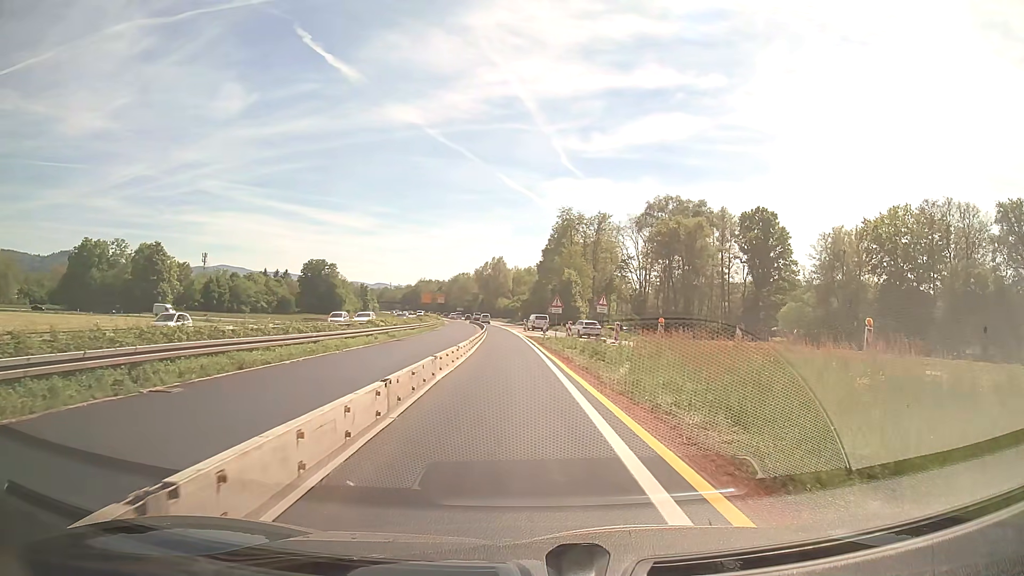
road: trunk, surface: asphalt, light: Day
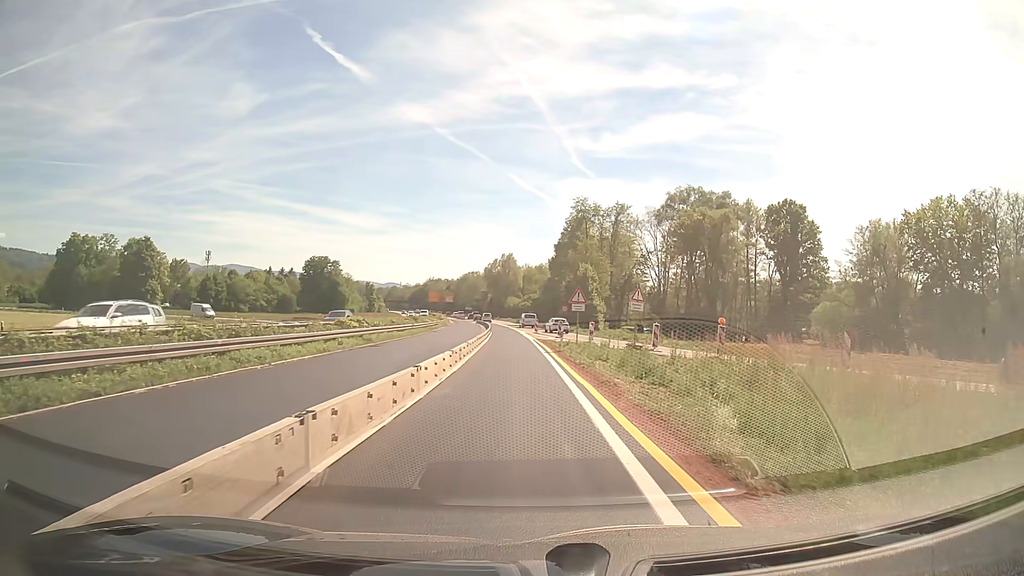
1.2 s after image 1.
(-0.1, +9.3) m; -1°
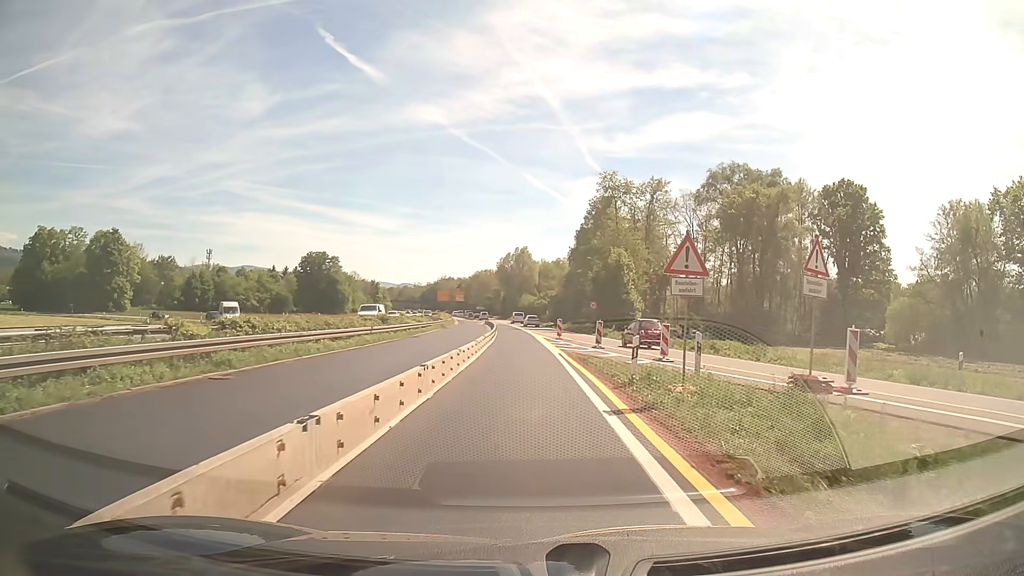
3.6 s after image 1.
(-0.2, +18.5) m; -1°
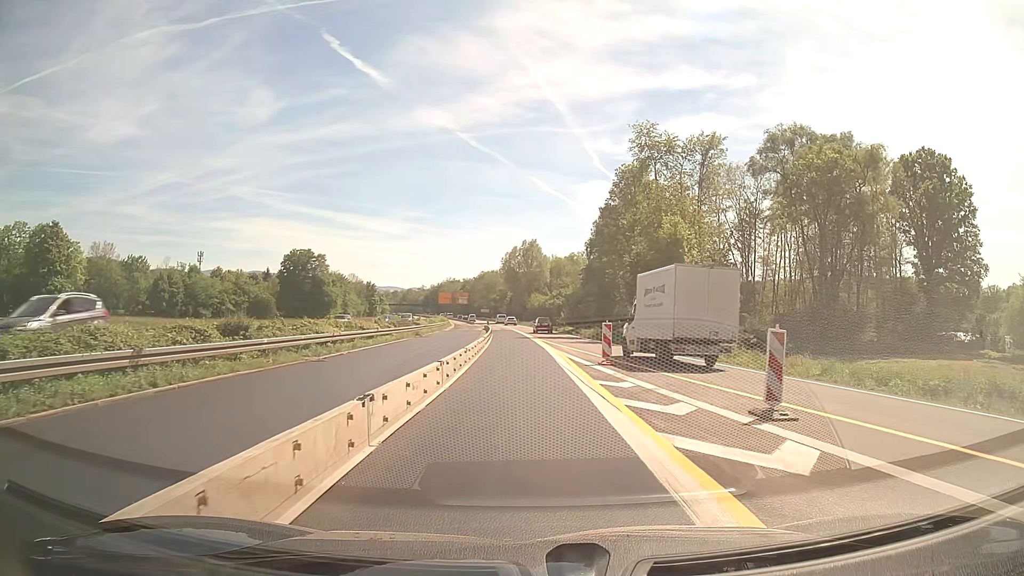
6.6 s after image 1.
(-0.2, +22.4) m; -1°
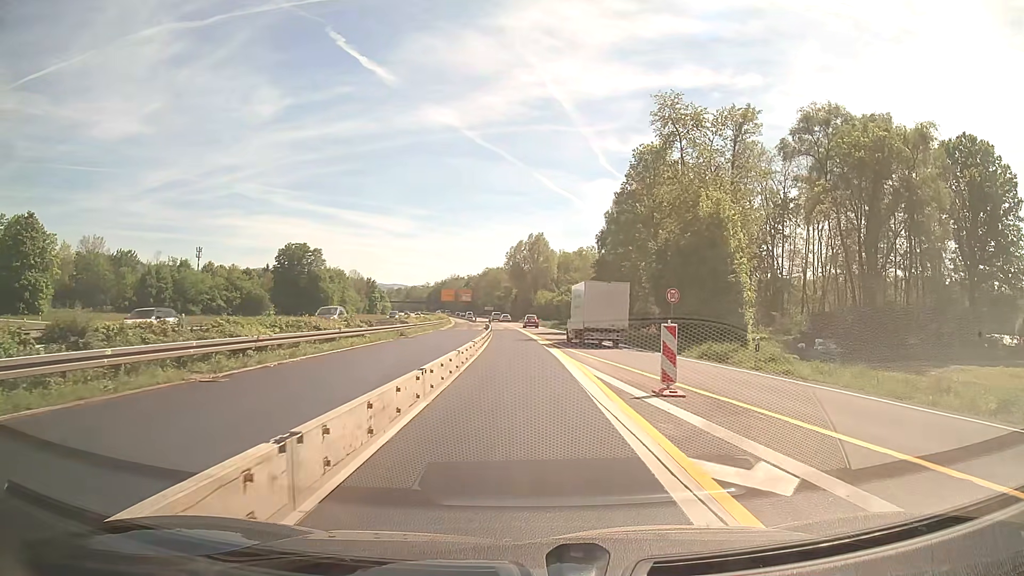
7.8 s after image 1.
(0.0, +8.6) m; -1°
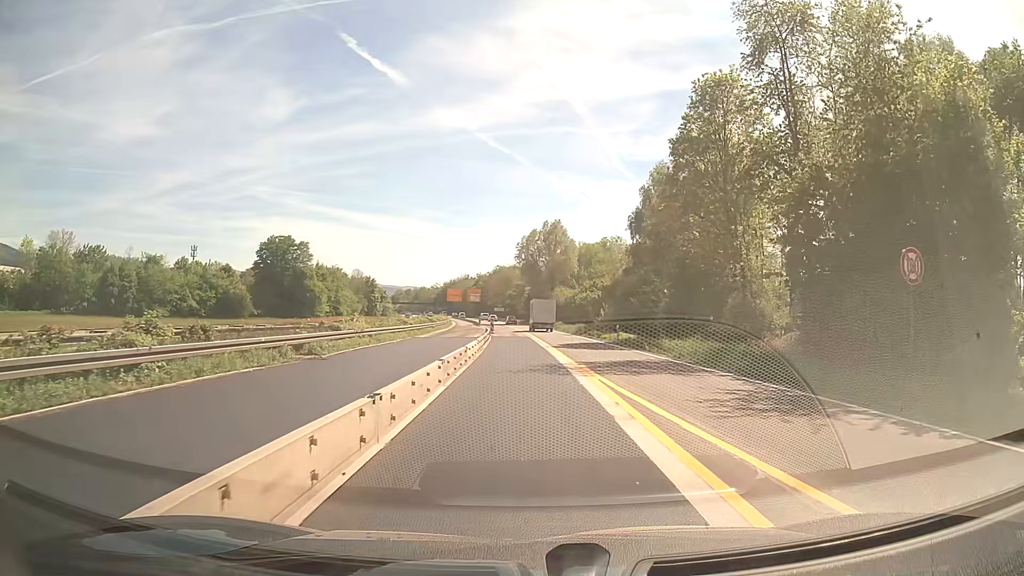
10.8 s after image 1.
(-0.2, +21.5) m; -1°
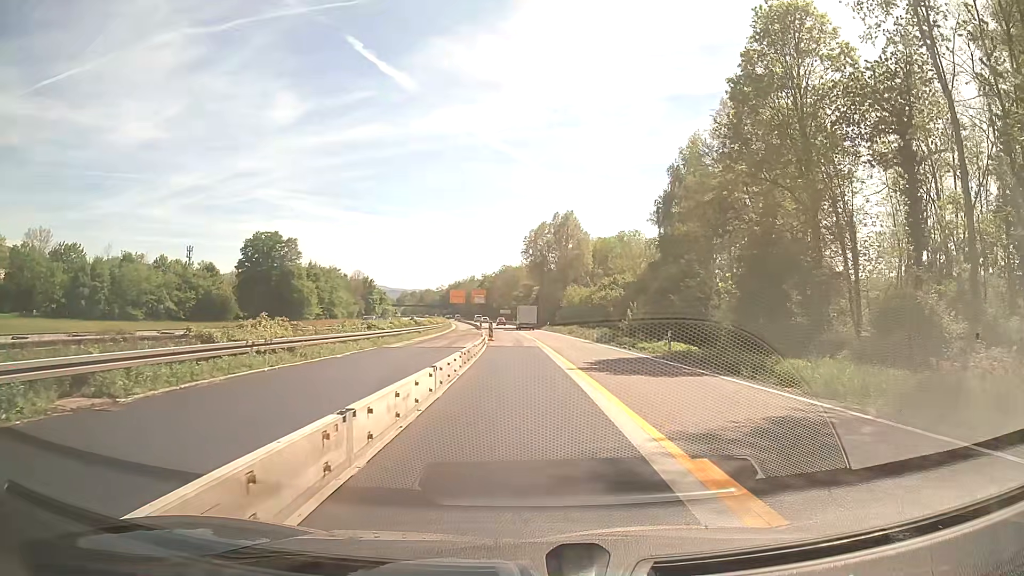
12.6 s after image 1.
(-0.1, +13.2) m; -1°
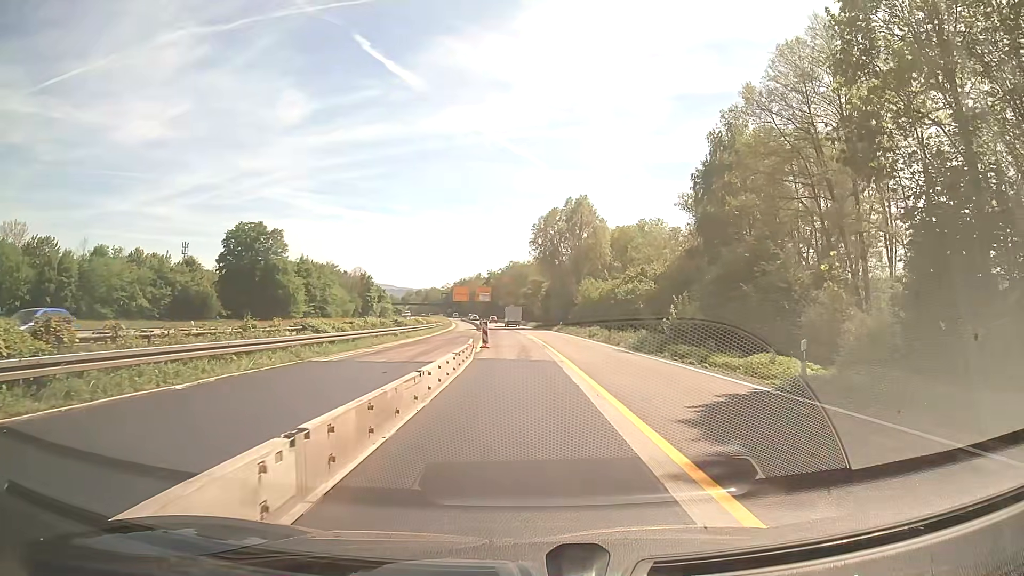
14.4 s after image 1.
(0.0, +13.3) m; 0°
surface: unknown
(0, +10) (0, +20) (0, +30) (-1, +40) (-1, +50) (-2, +60) (-2, +70) (-3, +80) (-4, +90) (-5, +100) m
